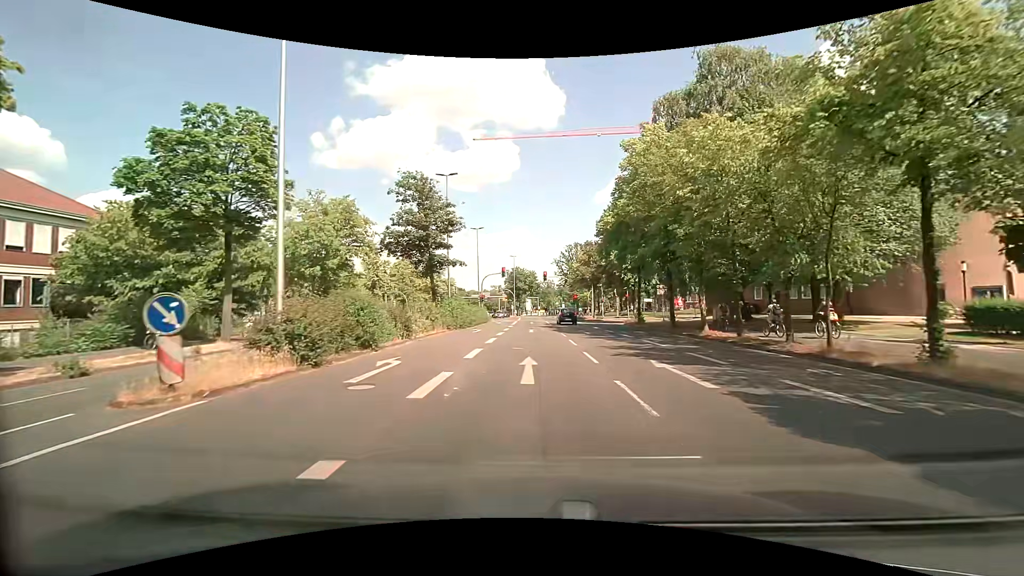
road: secondary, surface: asphalt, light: Day
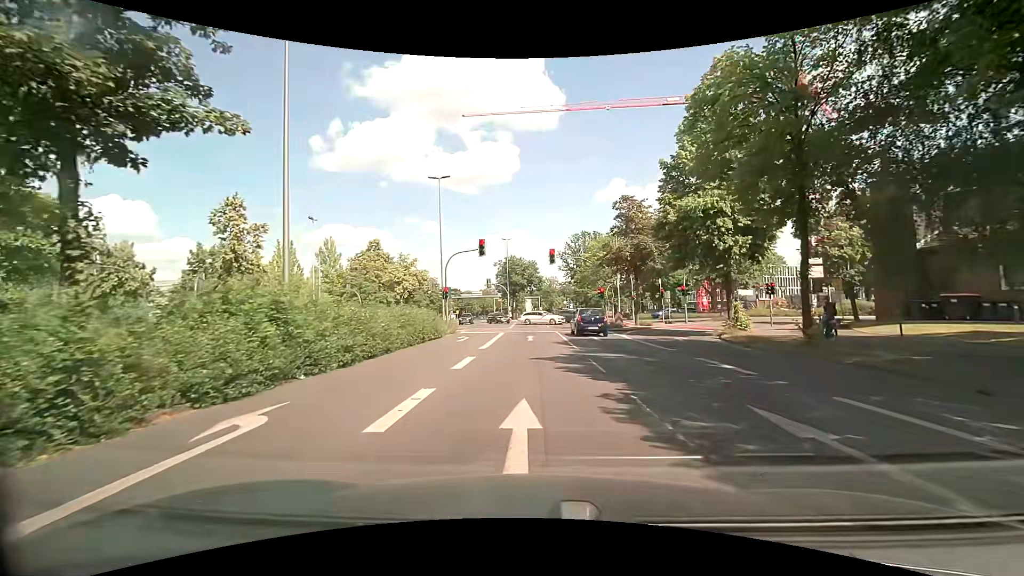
(-0.1, +25.7) m; -1°
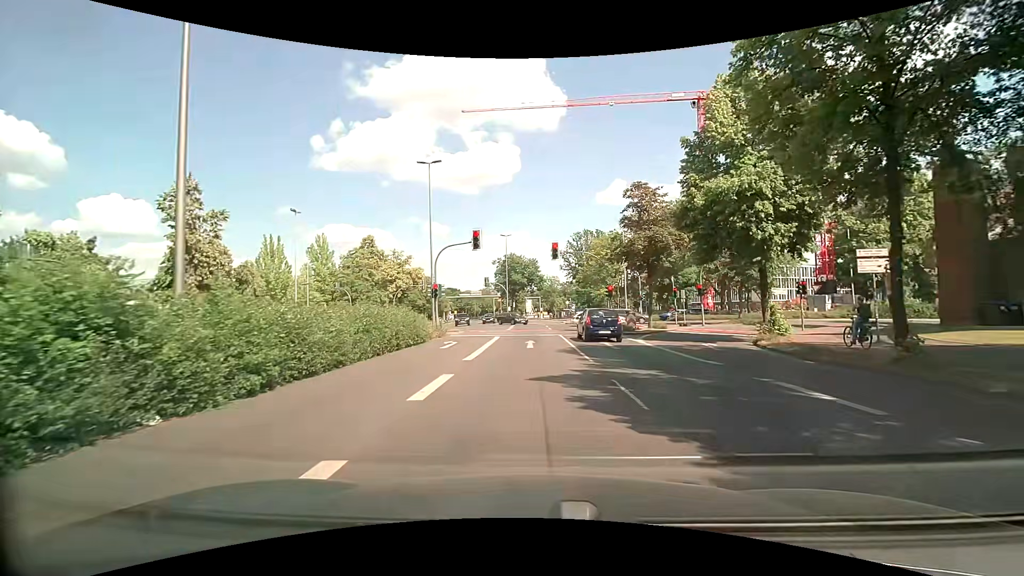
(0.0, +4.0) m; +1°
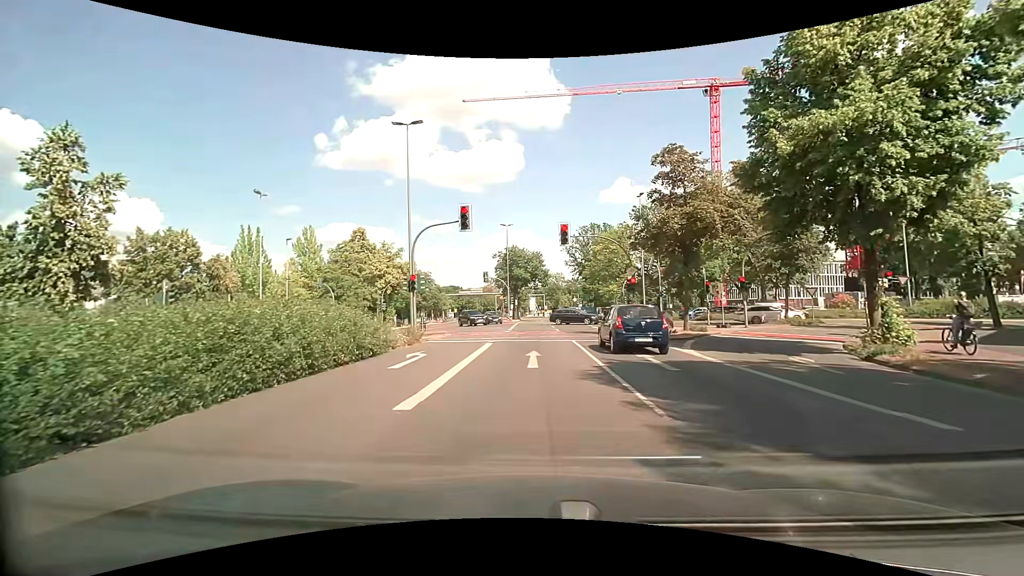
(-0.1, +7.0) m; -1°
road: secondary_link
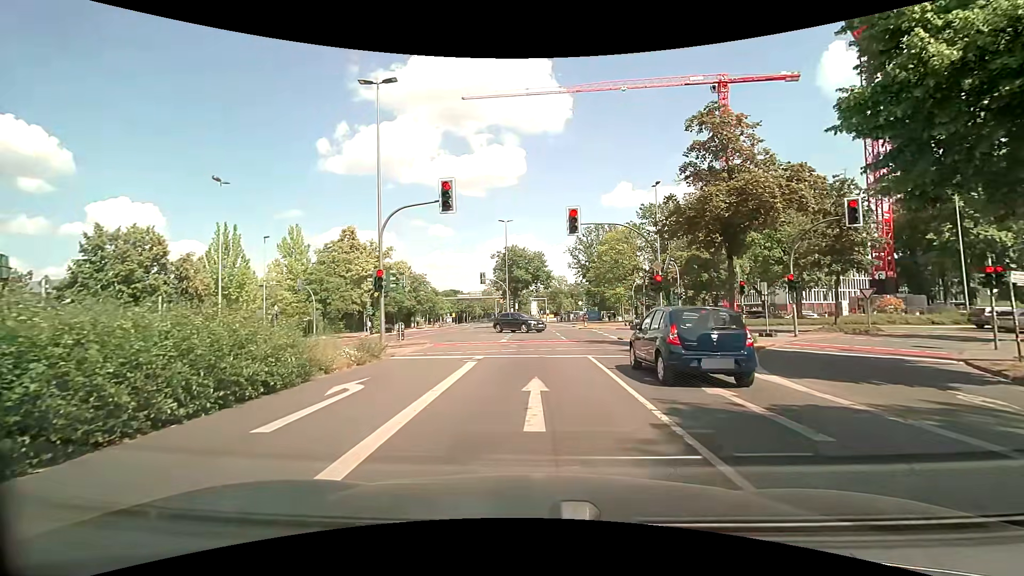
(0.0, +5.6) m; -2°
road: secondary
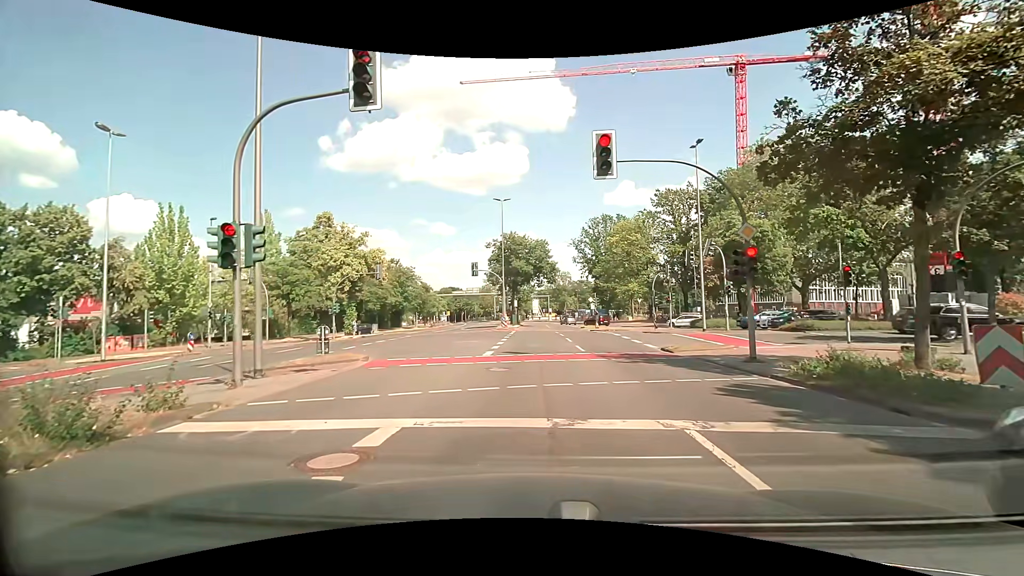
(+0.2, +9.8) m; 0°
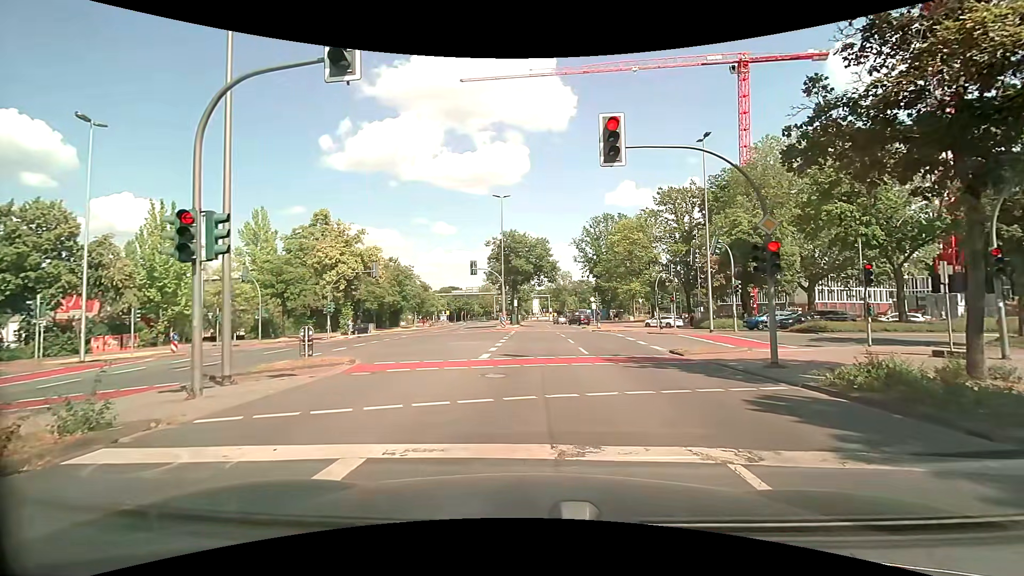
(0.0, +1.2) m; +1°
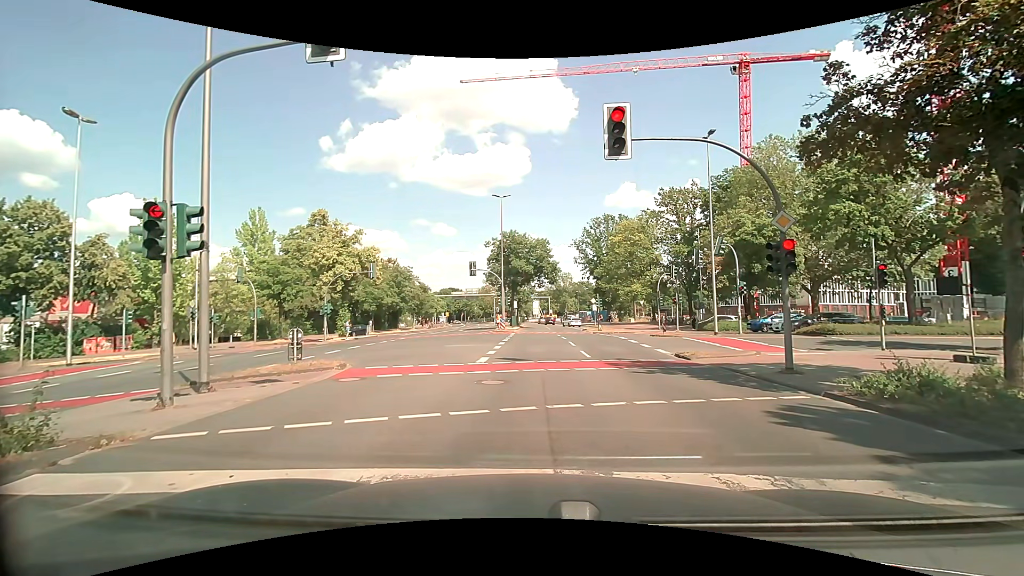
(0.0, +0.8) m; 0°
